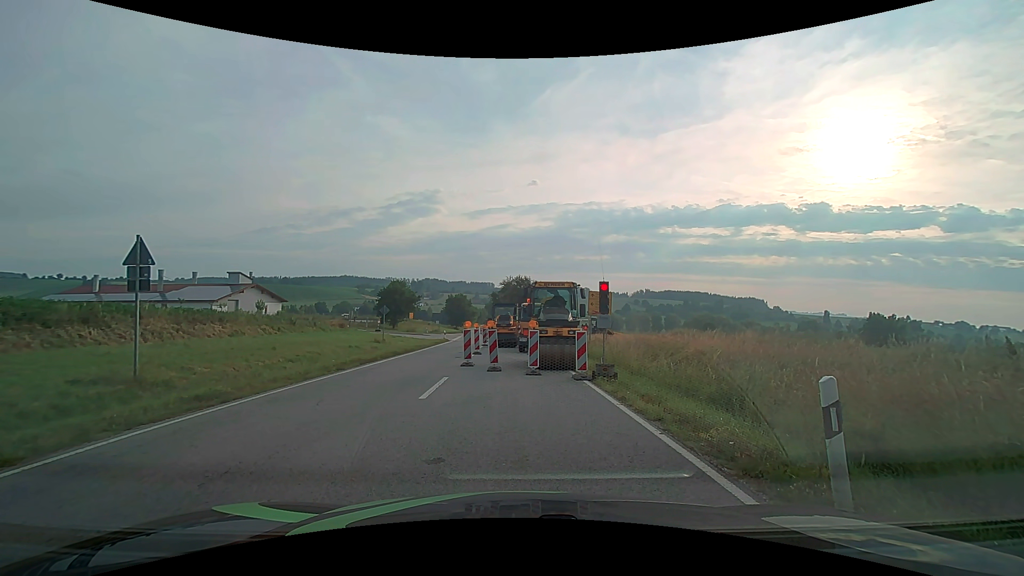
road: secondary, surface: asphalt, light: Day
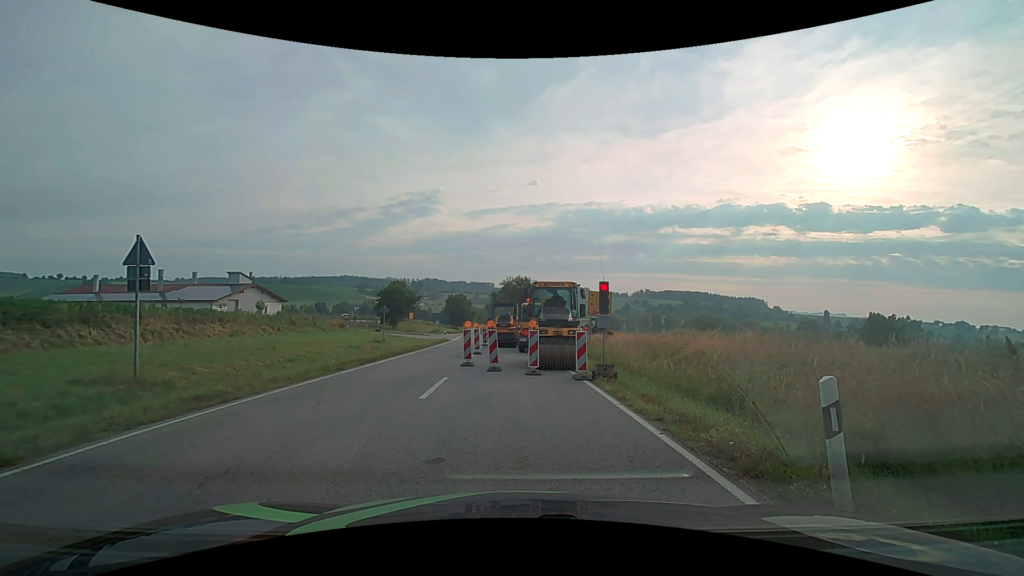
(0.0, 0.0) m; 0°
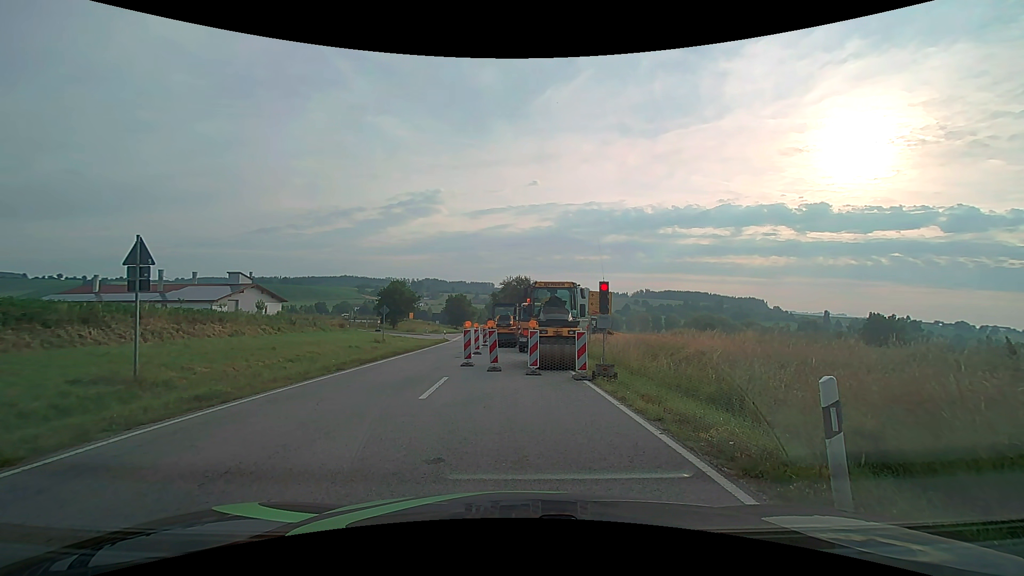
(0.0, 0.0) m; 0°
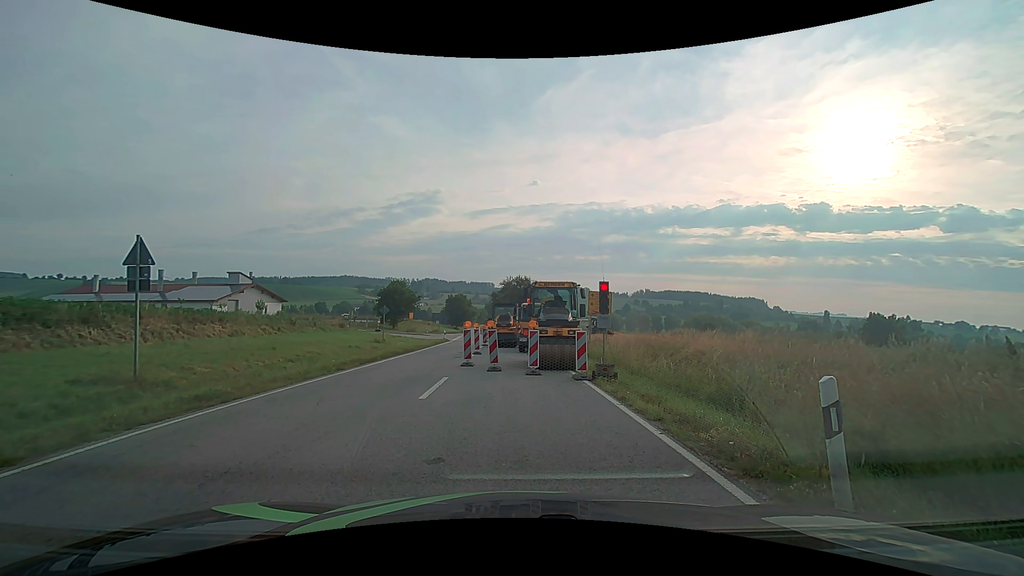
(0.0, 0.0) m; 0°
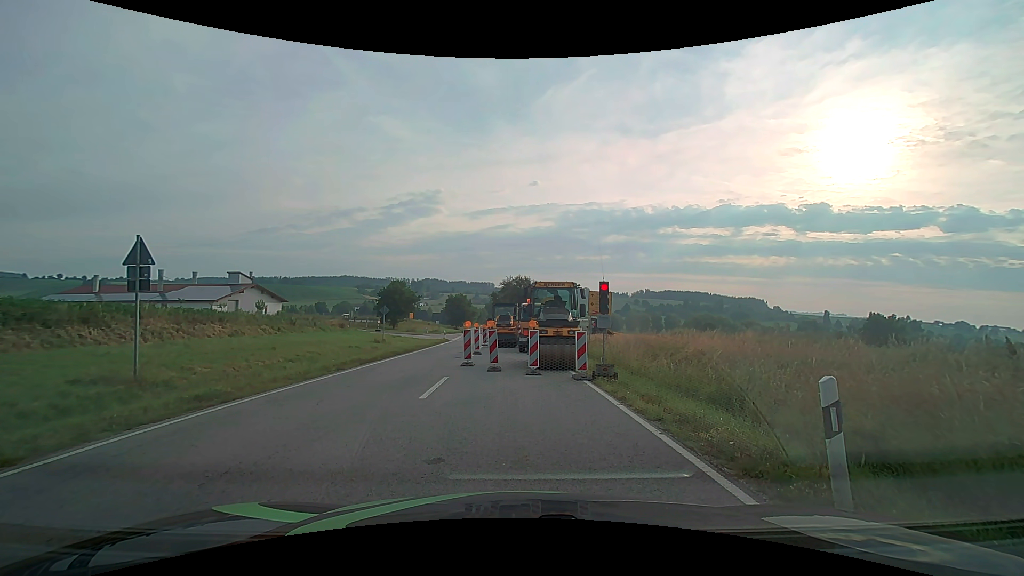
(0.0, 0.0) m; 0°
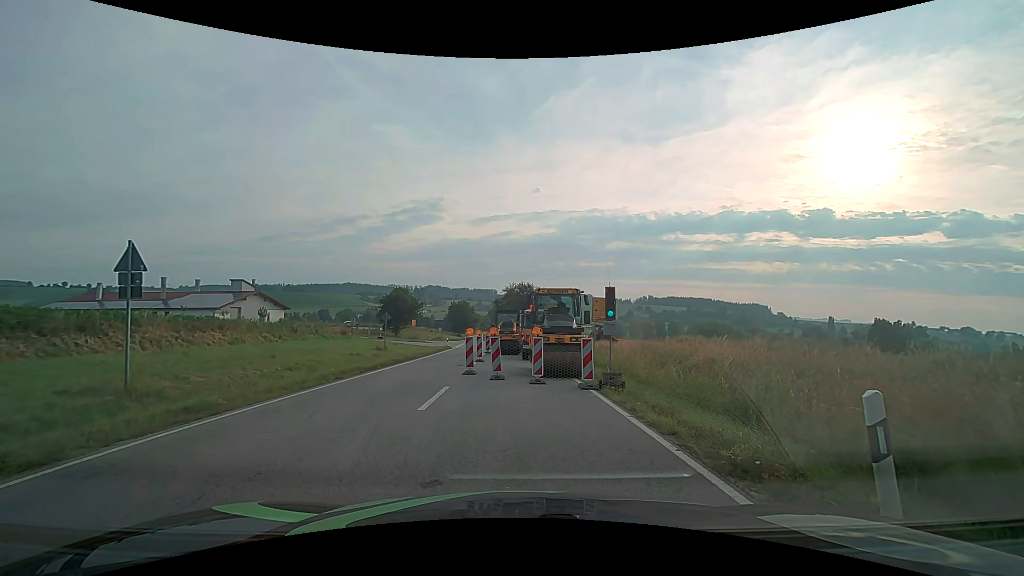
(0.0, +0.6) m; -1°
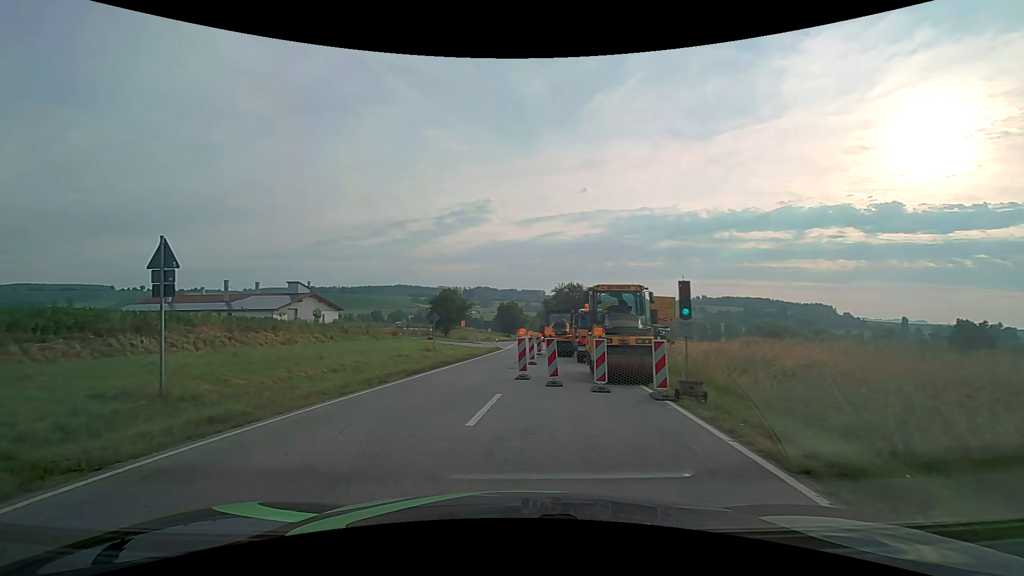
(-0.1, +1.8) m; -4°
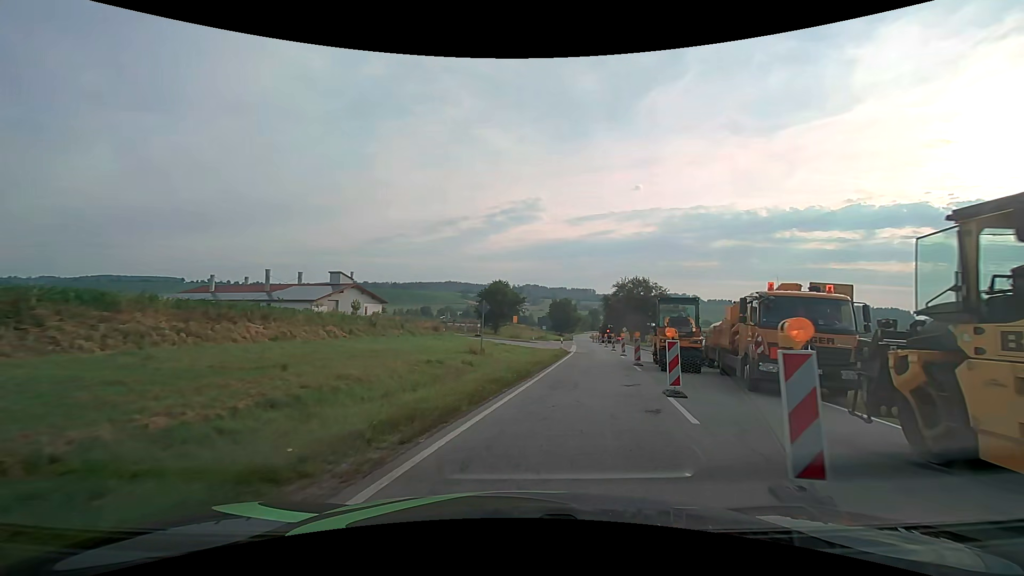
(-2.2, +12.0) m; -8°
(+1, +10) (+3, +20) (+4, +30) (+6, +39) (+8, +49) (+9, +59) (+10, +69) (+11, +79) (+13, +89) (+14, +99) m
